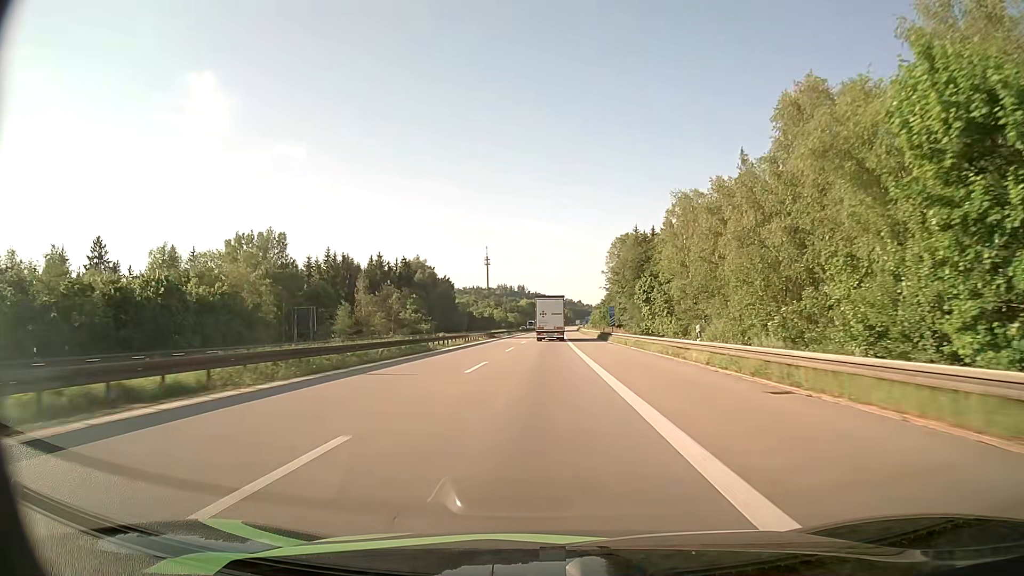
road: motorway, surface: asphalt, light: Day
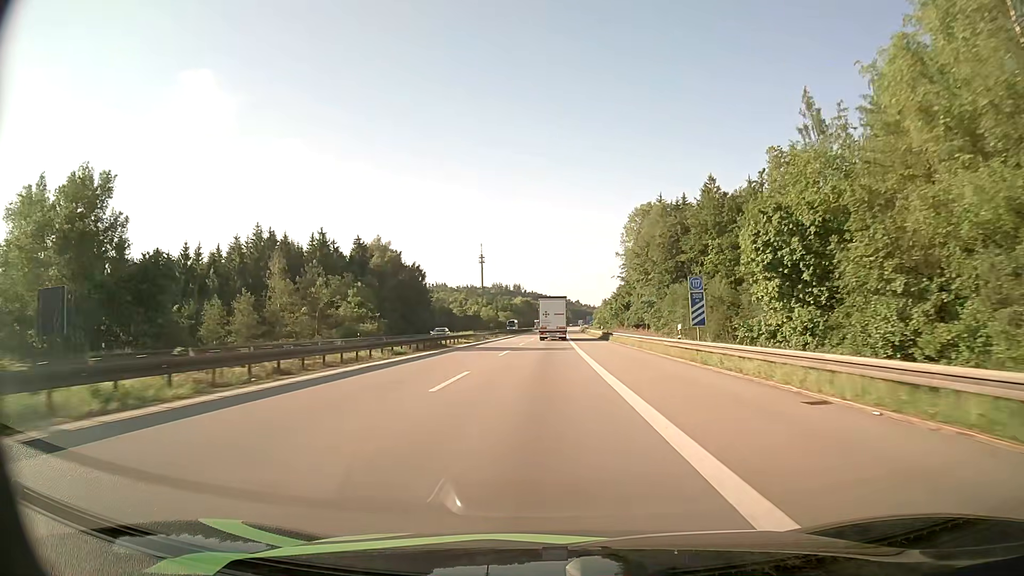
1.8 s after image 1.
(0.0, +42.0) m; 0°
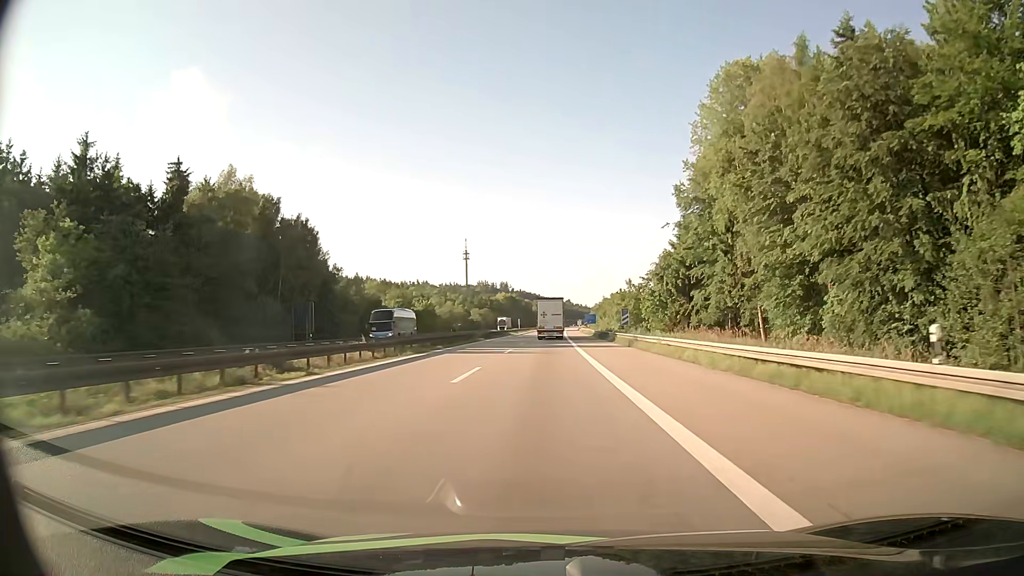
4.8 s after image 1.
(+0.5, +70.1) m; +1°
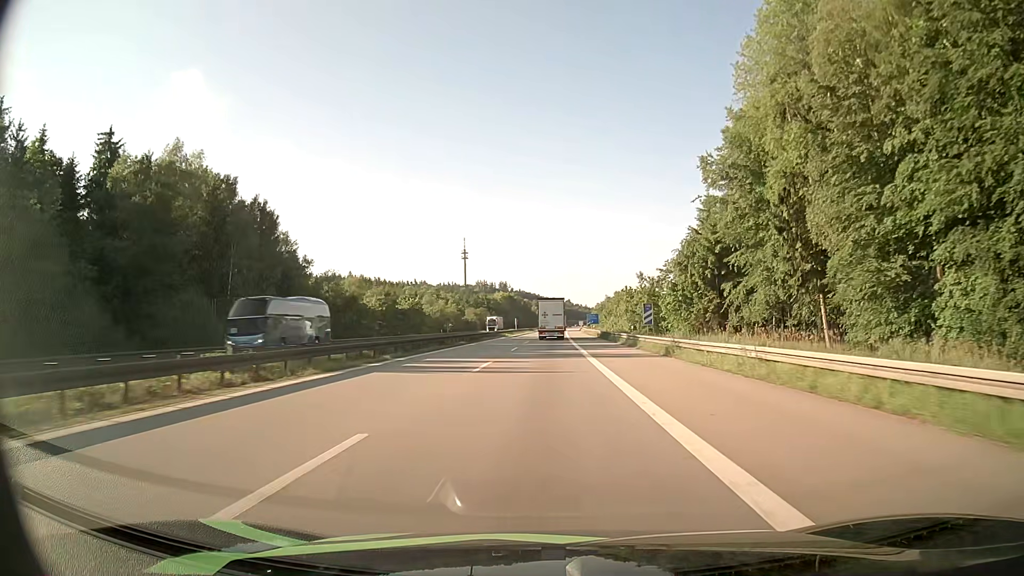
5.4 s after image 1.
(0.0, +14.1) m; 0°
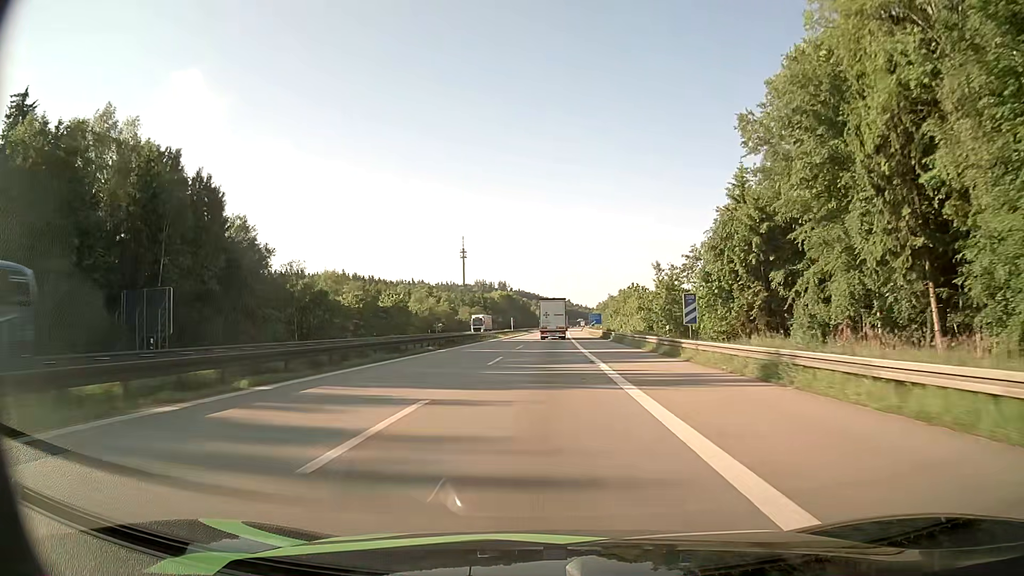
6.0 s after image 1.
(0.0, +14.2) m; 0°
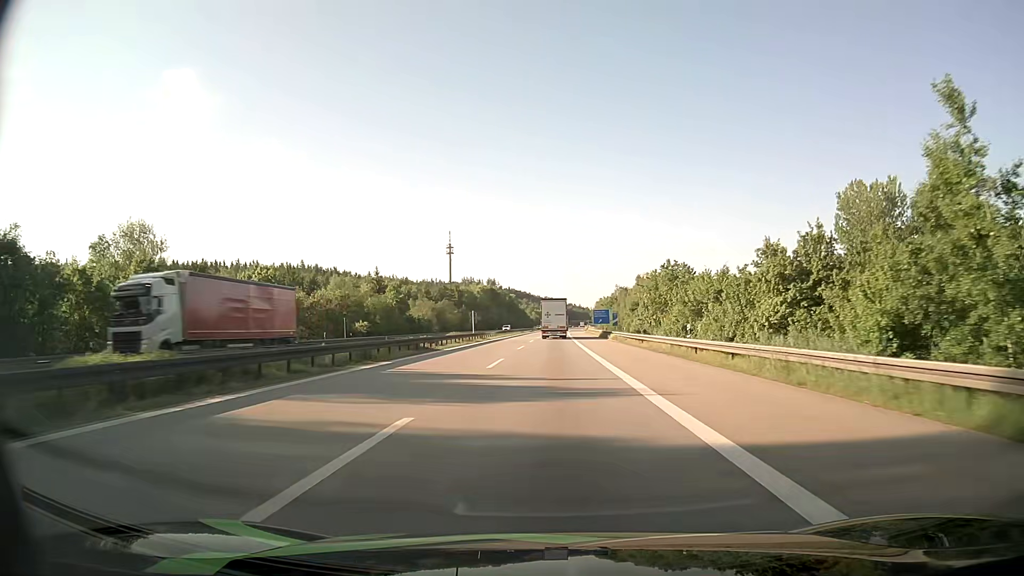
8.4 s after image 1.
(+0.3, +56.5) m; 0°
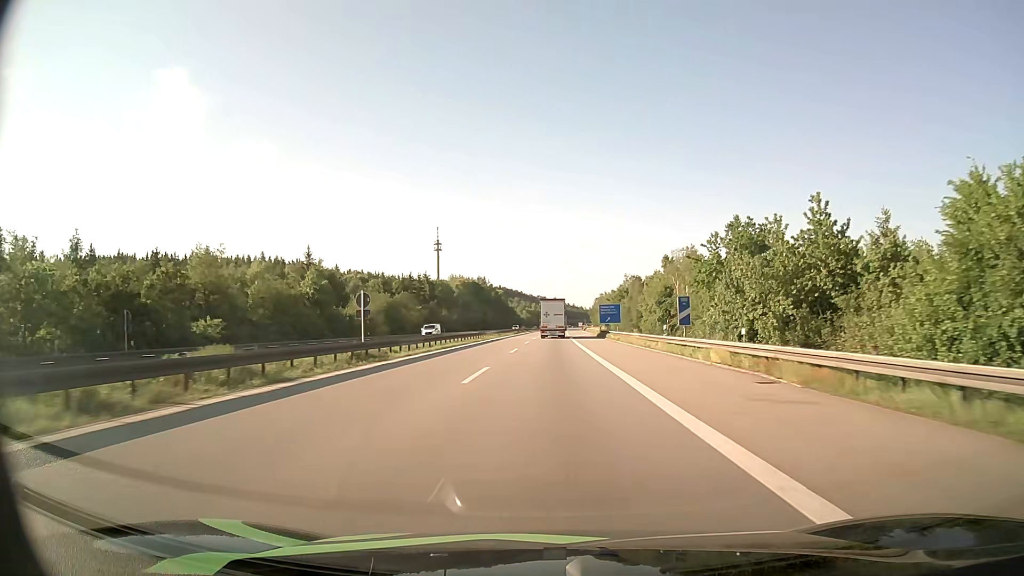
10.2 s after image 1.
(+0.4, +42.0) m; +1°
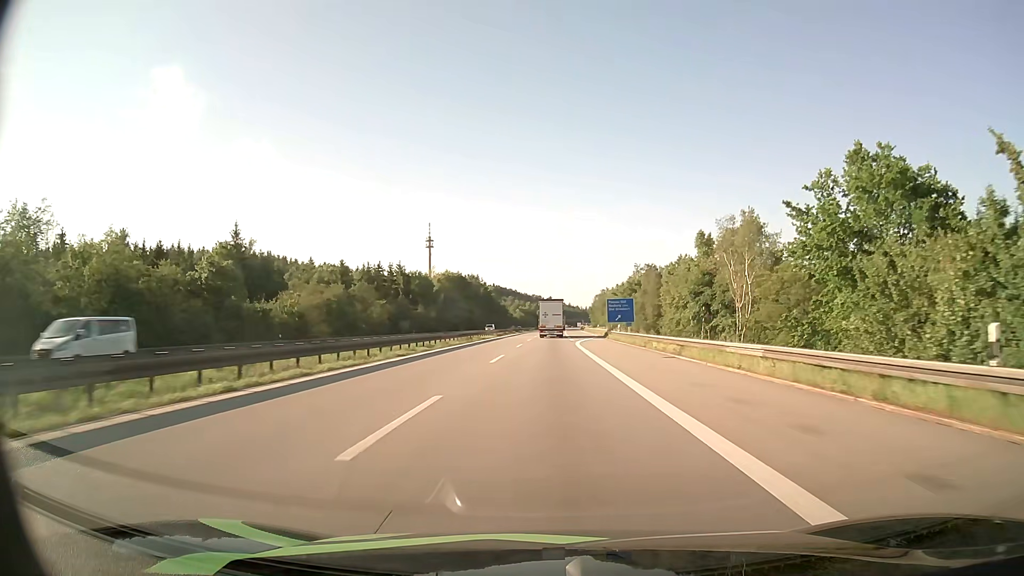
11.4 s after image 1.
(+0.1, +27.3) m; 0°
(0, +10) (0, +20) (0, +30) (+1, +40) (+1, +50) (+2, +60) (+2, +70) (+3, +80) (+4, +90) (+4, +100) m
